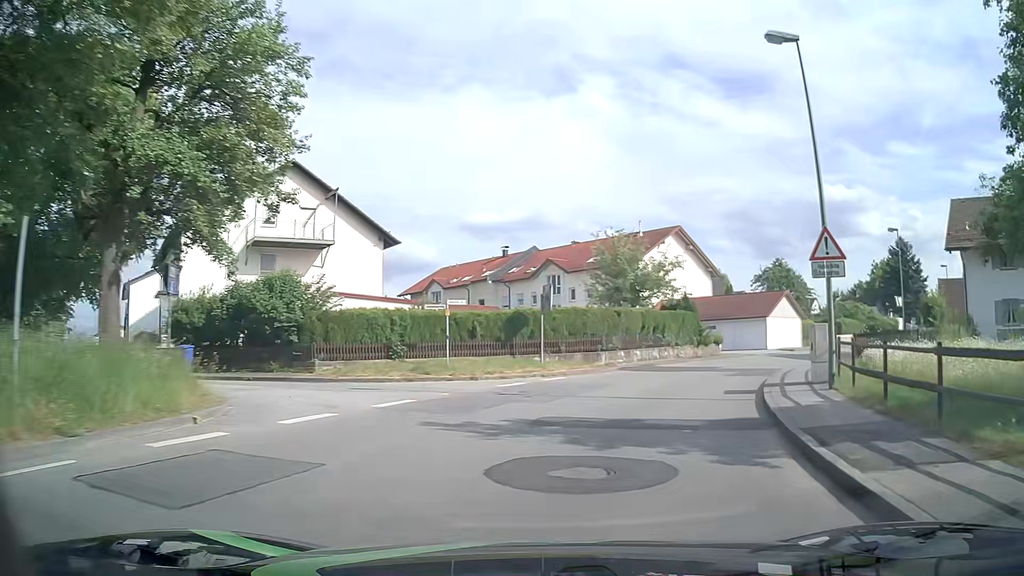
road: unclassified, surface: asphalt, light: Day
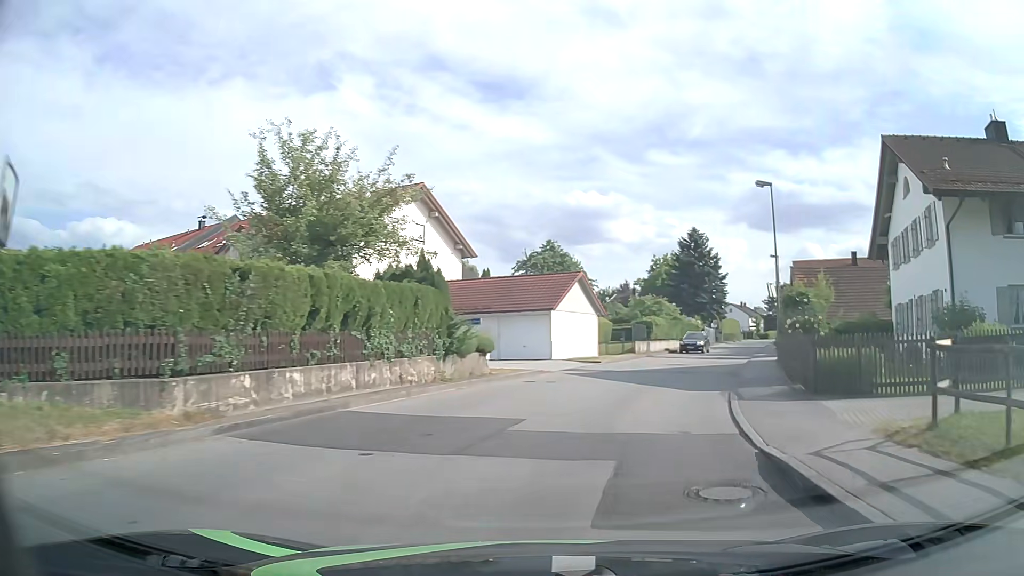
(+3.4, +17.5) m; +22°
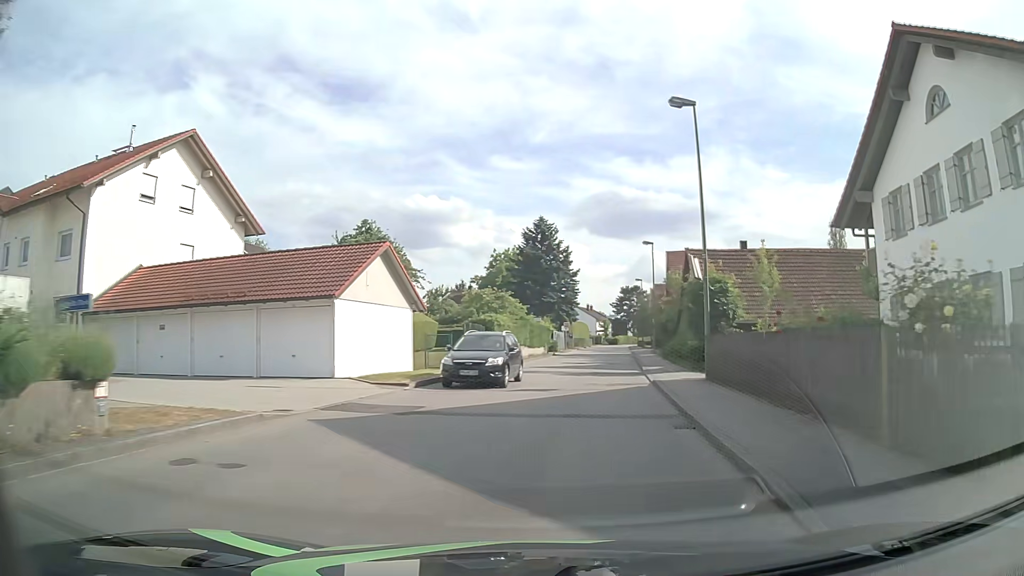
(+1.6, +12.2) m; +14°
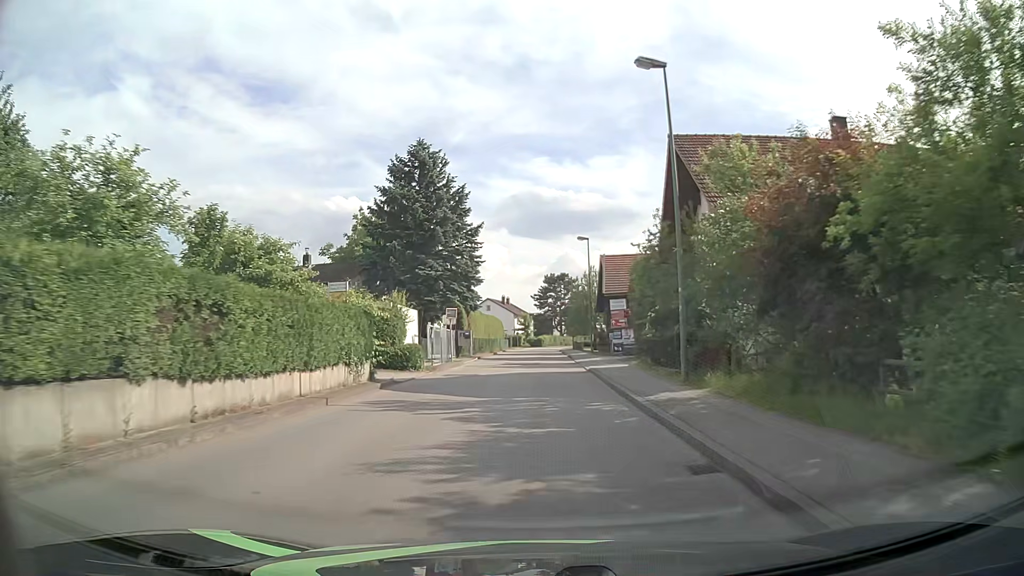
(+2.9, +33.2) m; +7°
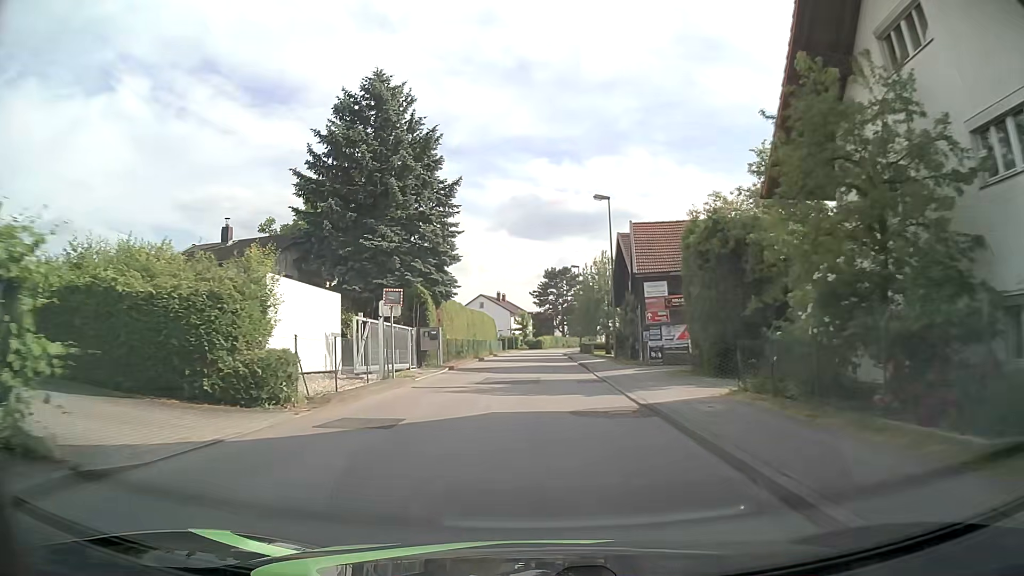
(-0.1, +14.2) m; 0°
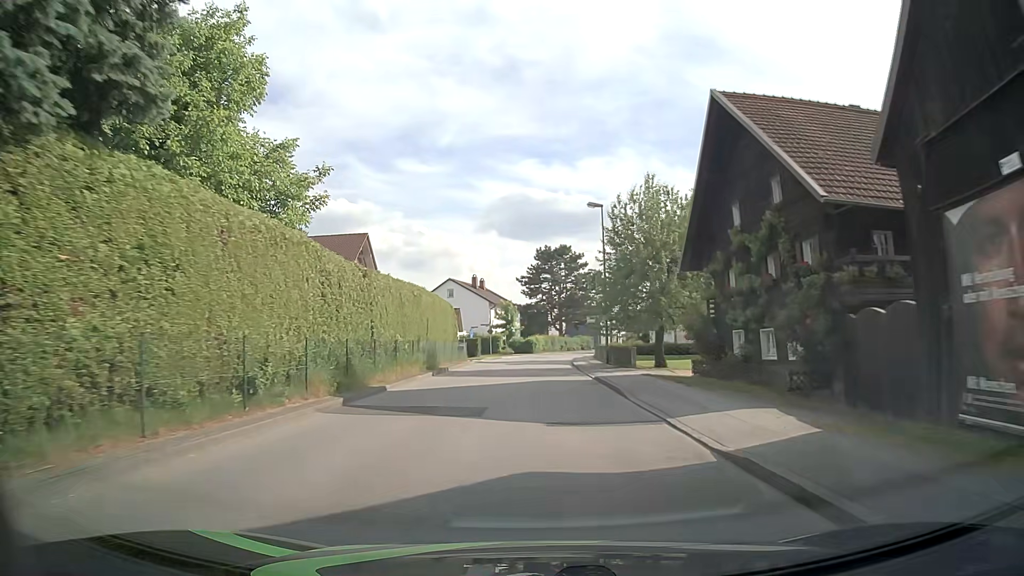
(+0.1, +29.4) m; +2°
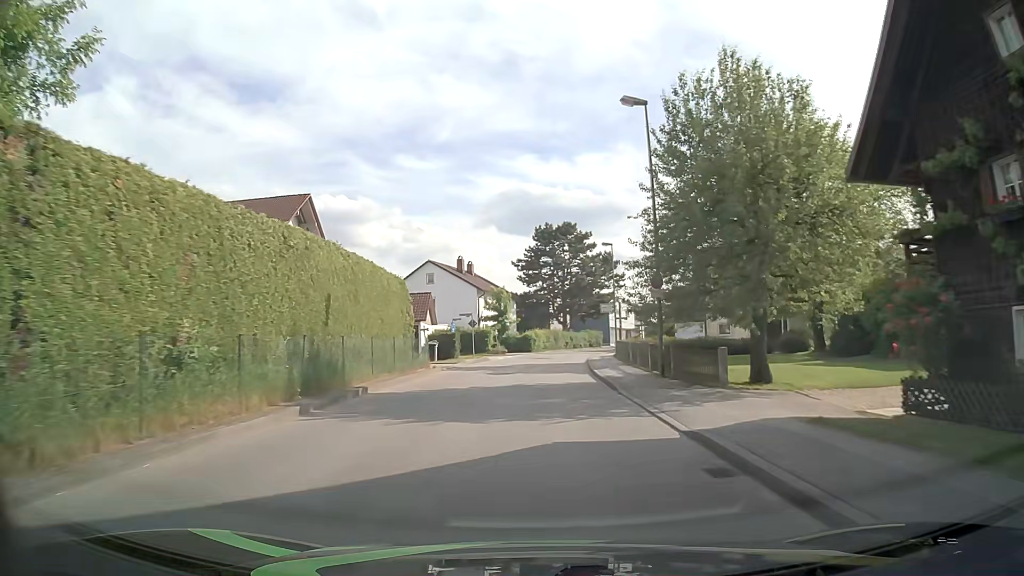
(-0.2, +15.0) m; -1°
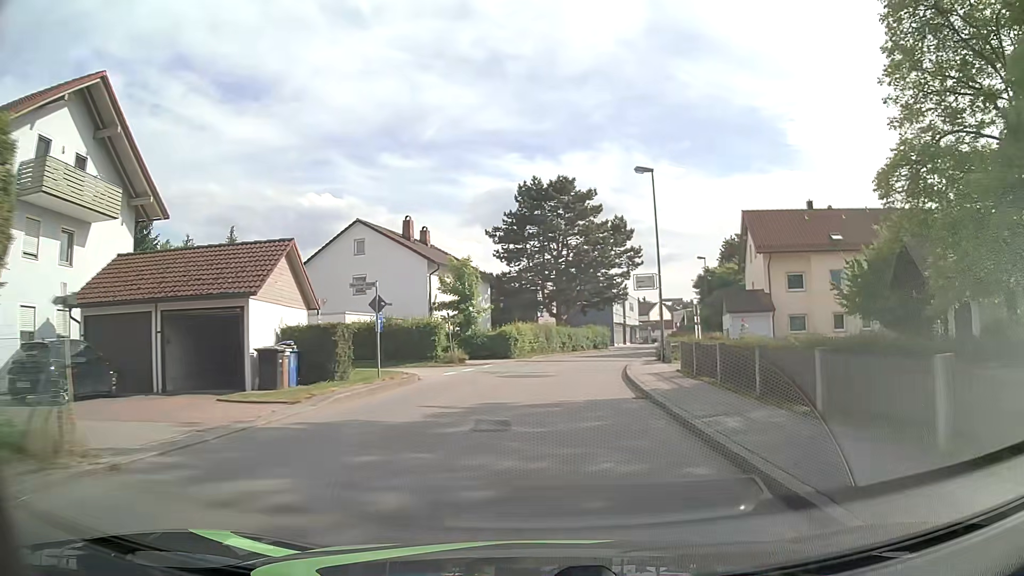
(+0.2, +22.5) m; +1°
(0, +10) (+1, +20) (+2, +30) (+4, +40) (+7, +49) (+11, +59) (+15, +68) (+19, +77) (+23, +86) (+27, +95) m
